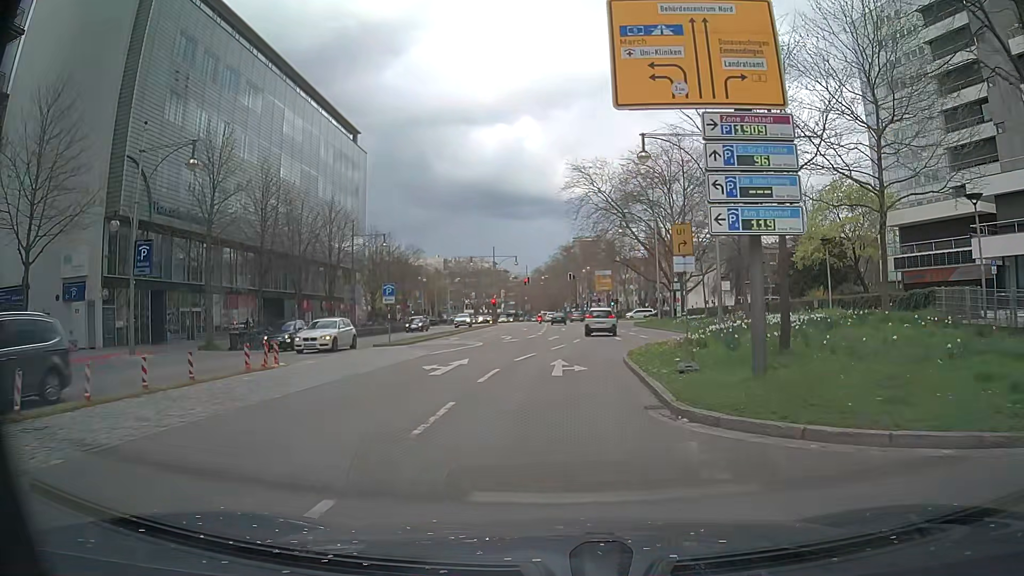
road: primary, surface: asphalt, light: Day
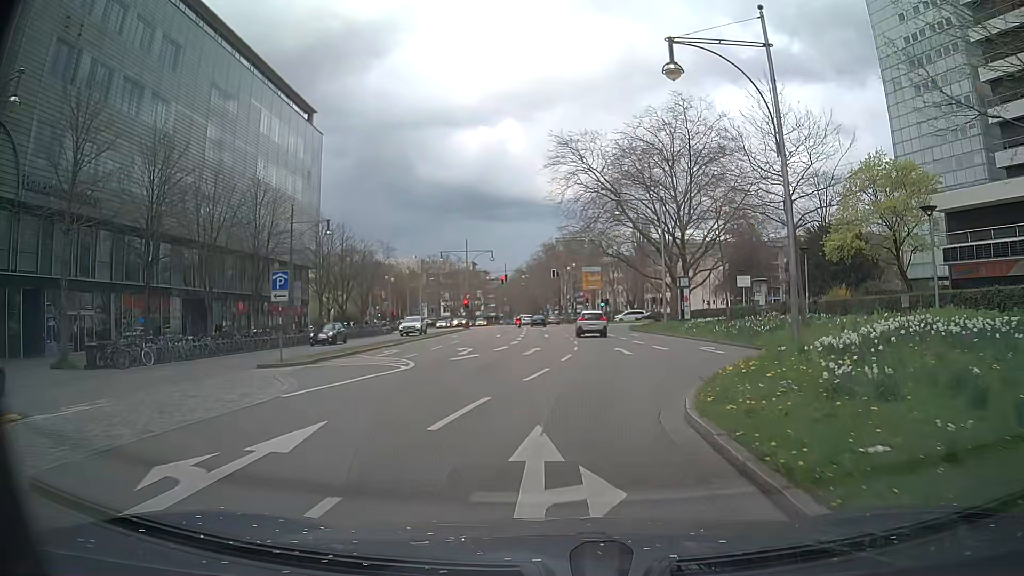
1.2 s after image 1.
(0.0, +11.3) m; +1°
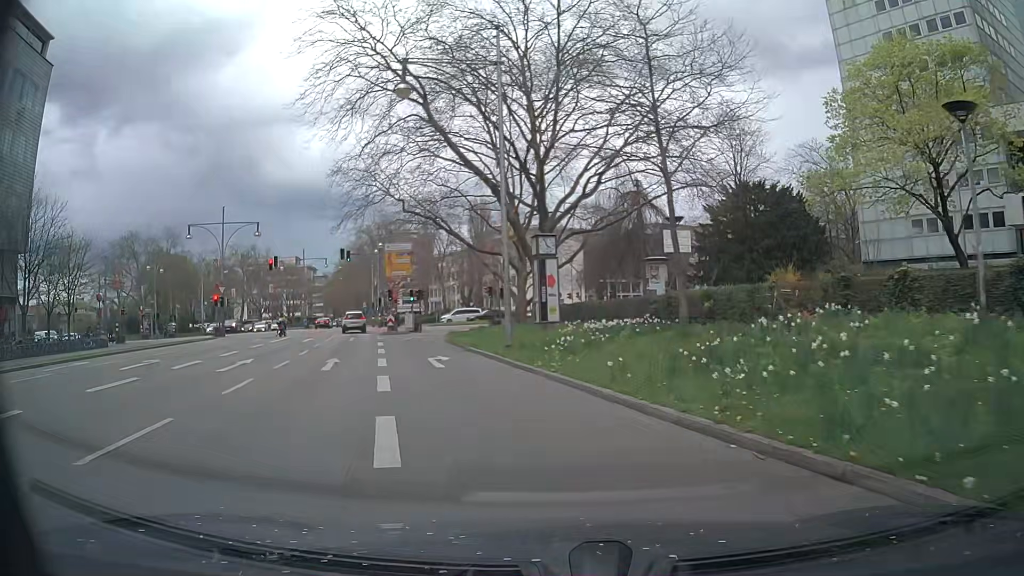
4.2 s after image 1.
(+3.9, +25.8) m; +13°
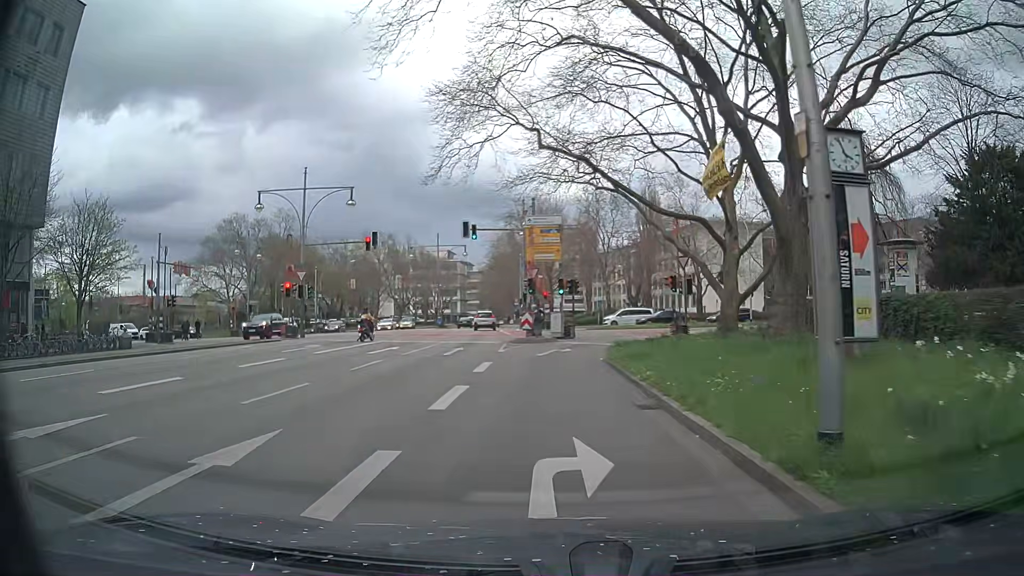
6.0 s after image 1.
(-1.7, +14.7) m; -14°
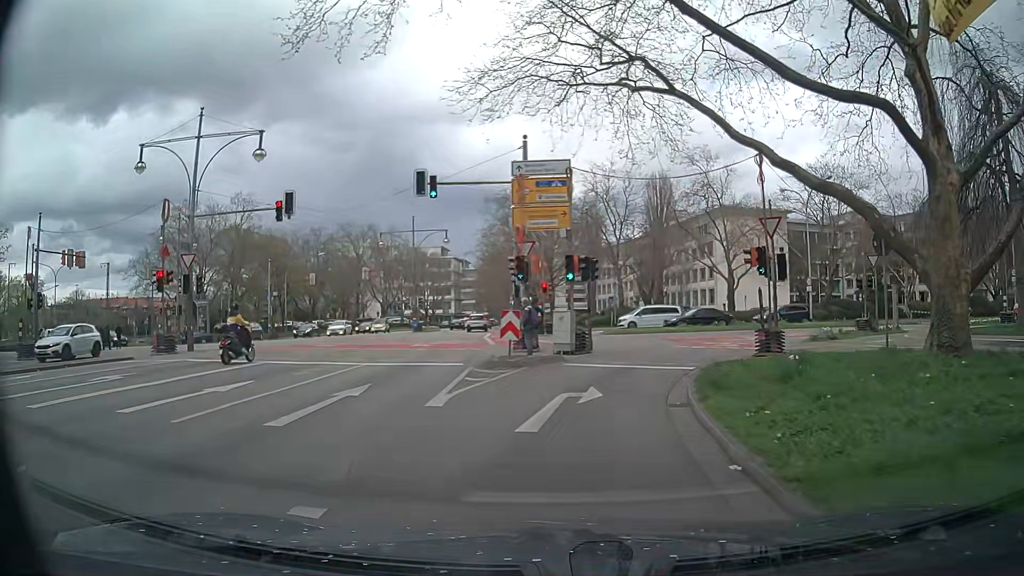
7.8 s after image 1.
(0.0, +13.9) m; 0°
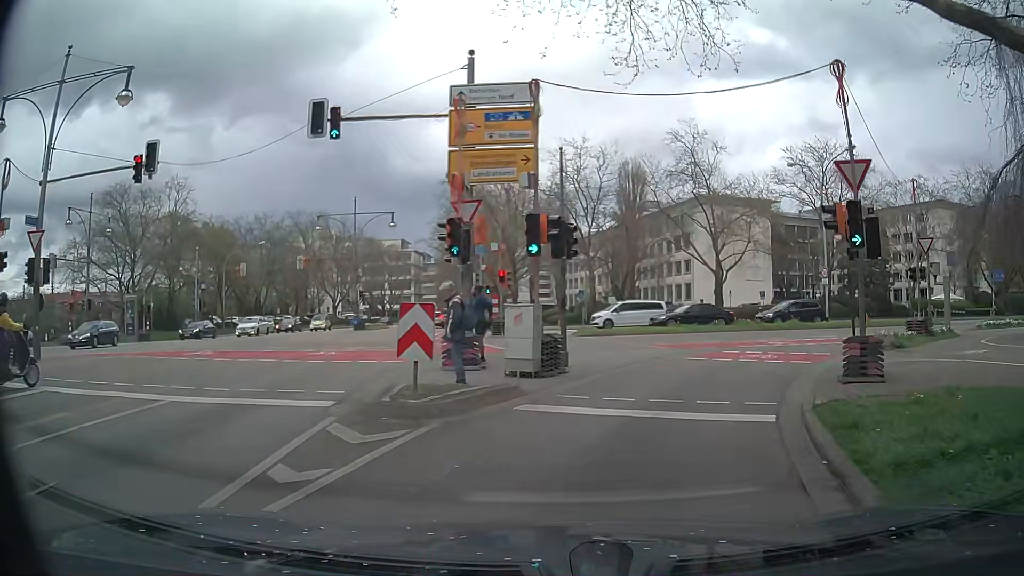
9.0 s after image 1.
(+0.2, +8.3) m; +5°
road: primary_link
(+1, +10) (+5, +19) (+11, +27) (+19, +33) (+29, +37) (+38, +40) (+48, +43) (+57, +46) (+67, +49) (+76, +52) m
